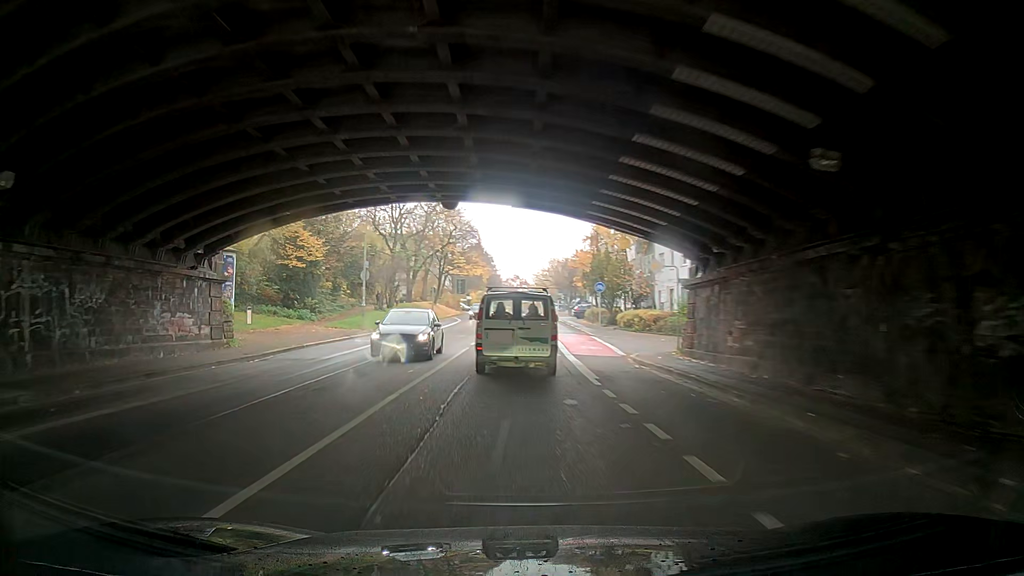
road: secondary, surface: asphalt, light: Day
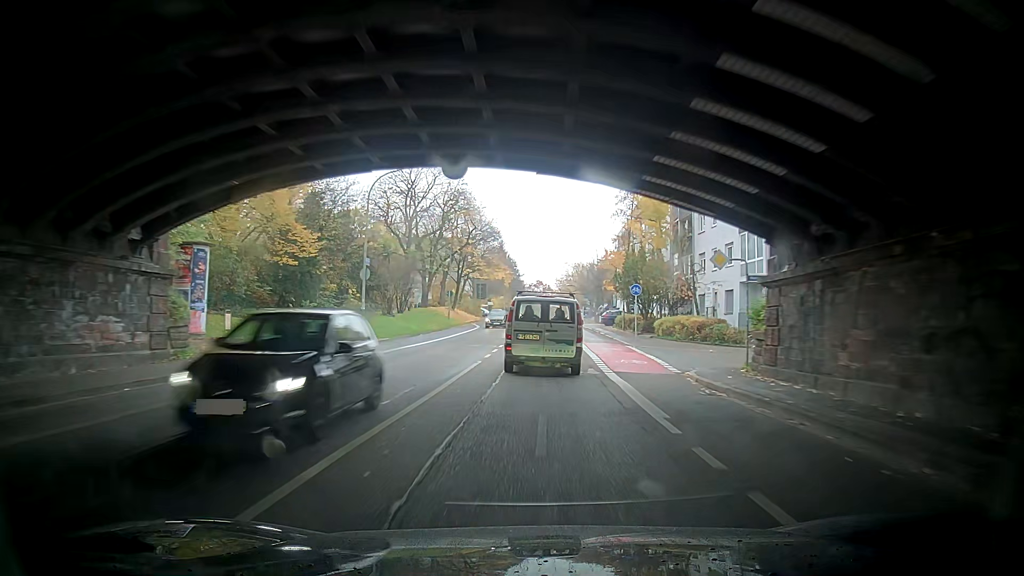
(-0.1, +5.3) m; -4°
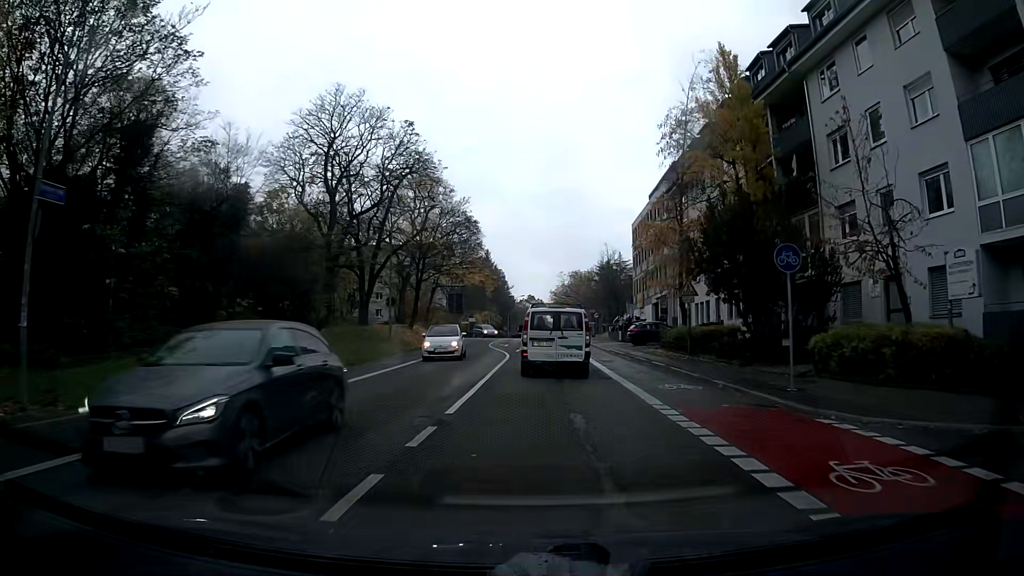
(-2.1, +23.0) m; -4°
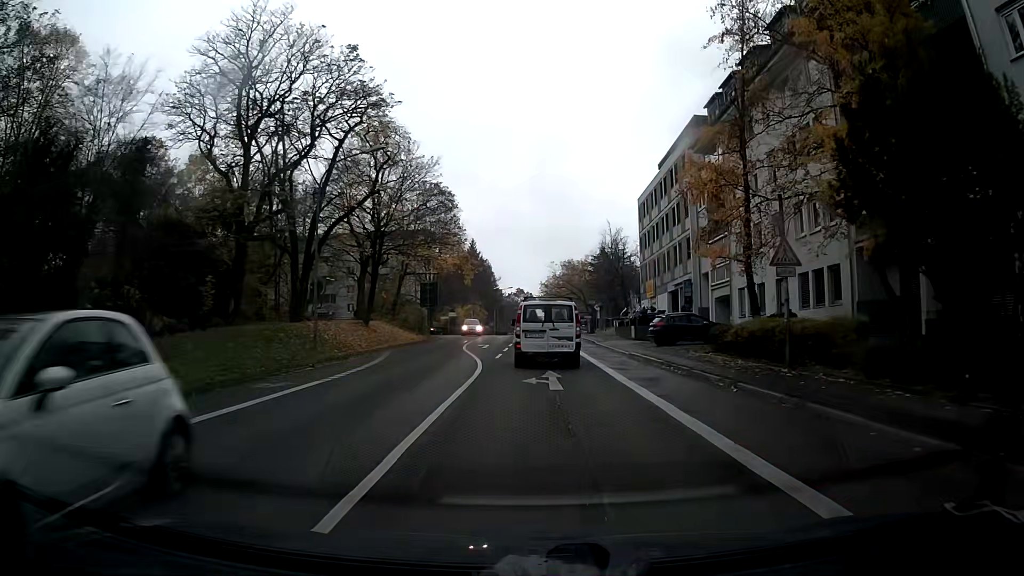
(+0.1, +11.9) m; +1°
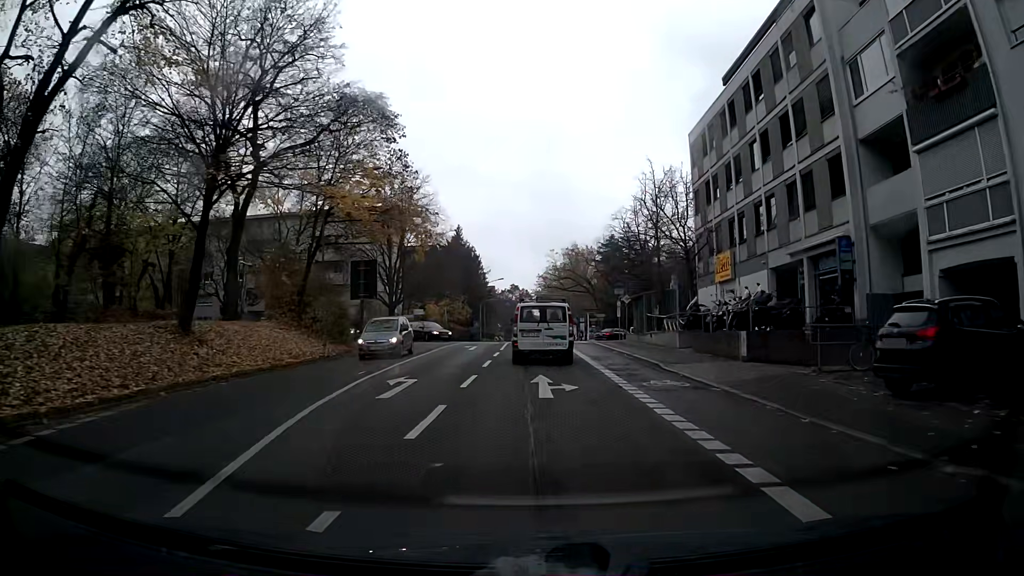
(+0.2, +23.2) m; +1°
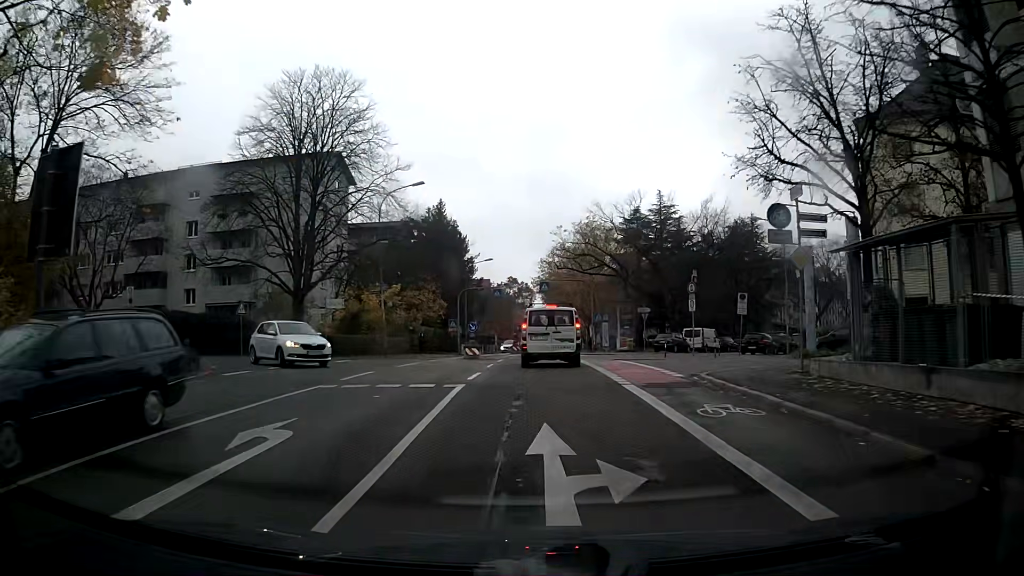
(-0.1, +27.8) m; 0°
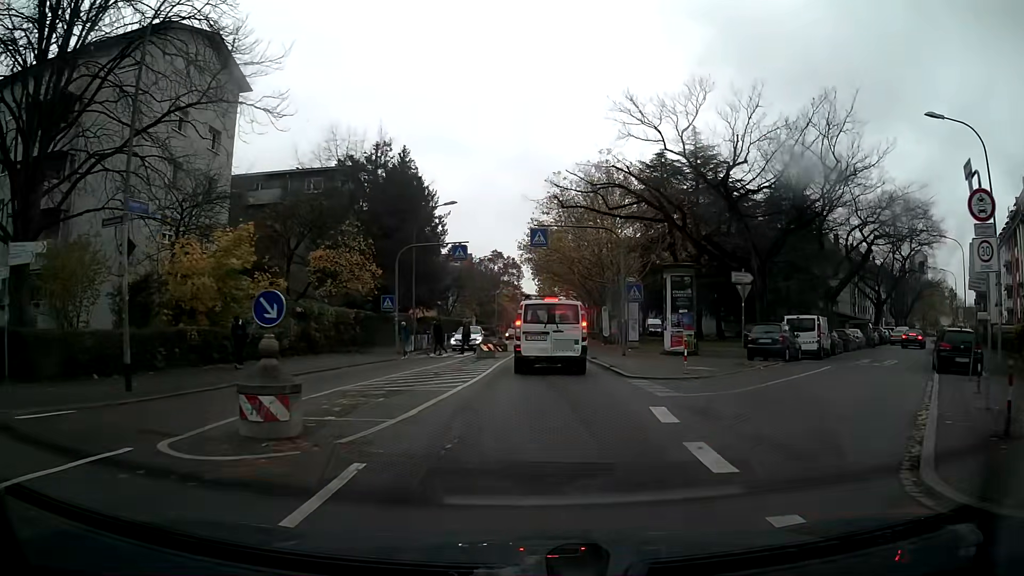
(+0.2, +23.6) m; +1°
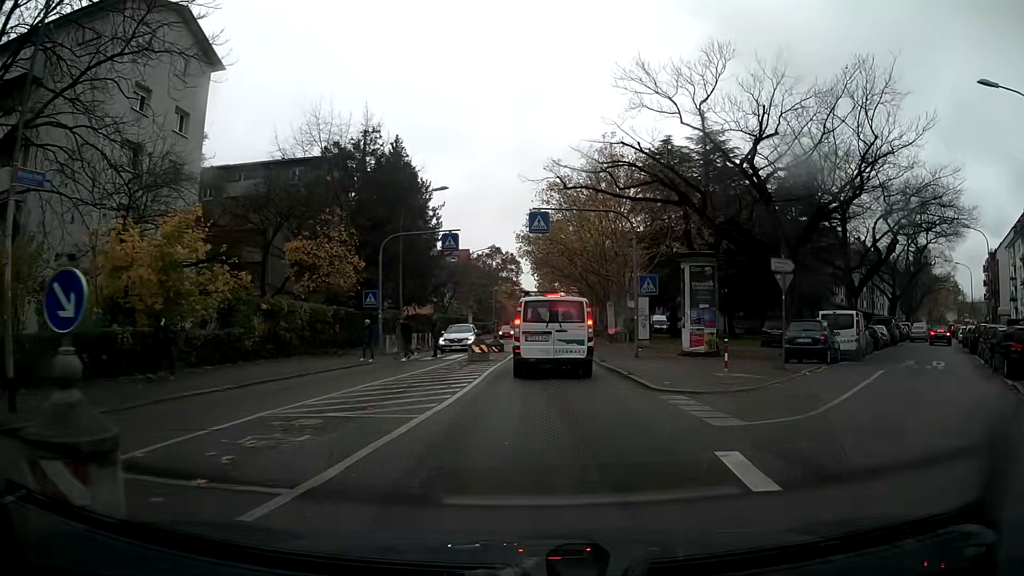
(0.0, +3.8) m; 0°
(0, +10) (0, +20) (0, +30) (0, +40) (+1, +50) (+1, +60) (+1, +70) (+1, +80) (+2, +90) (+2, +100) m
